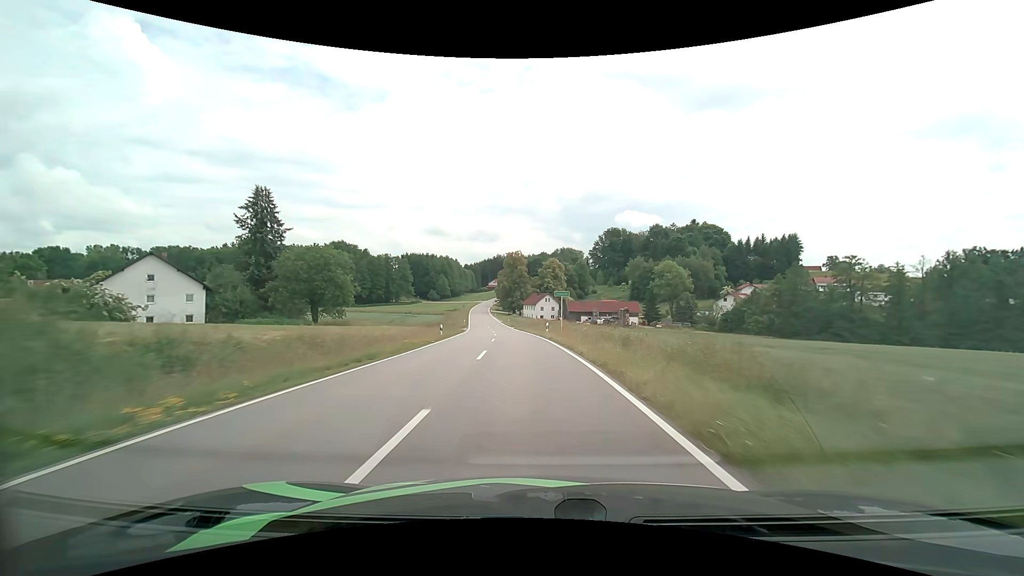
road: tertiary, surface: asphalt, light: Day
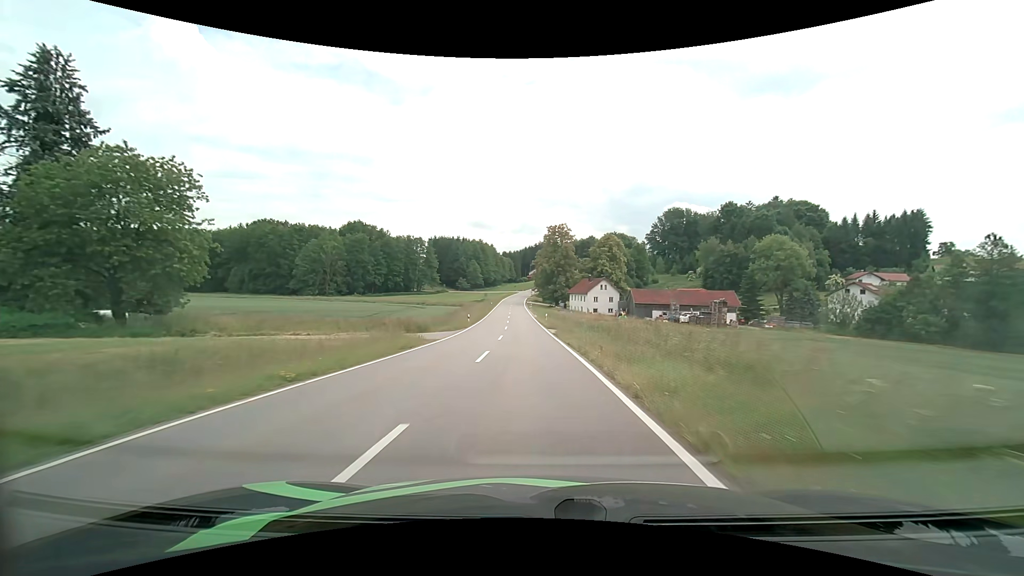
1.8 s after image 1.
(-1.6, +38.1) m; -5°
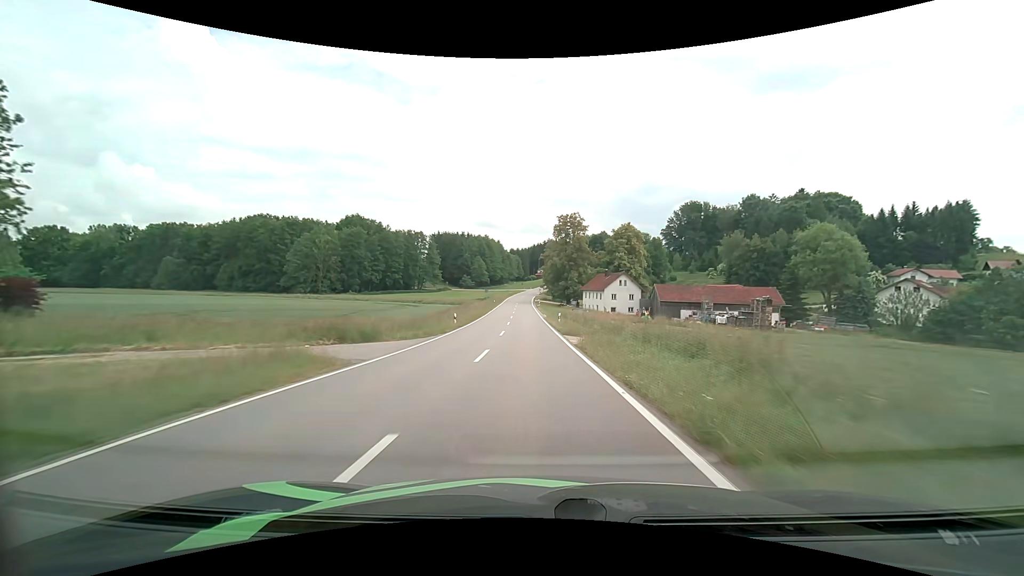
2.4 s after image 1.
(-0.2, +12.9) m; -1°
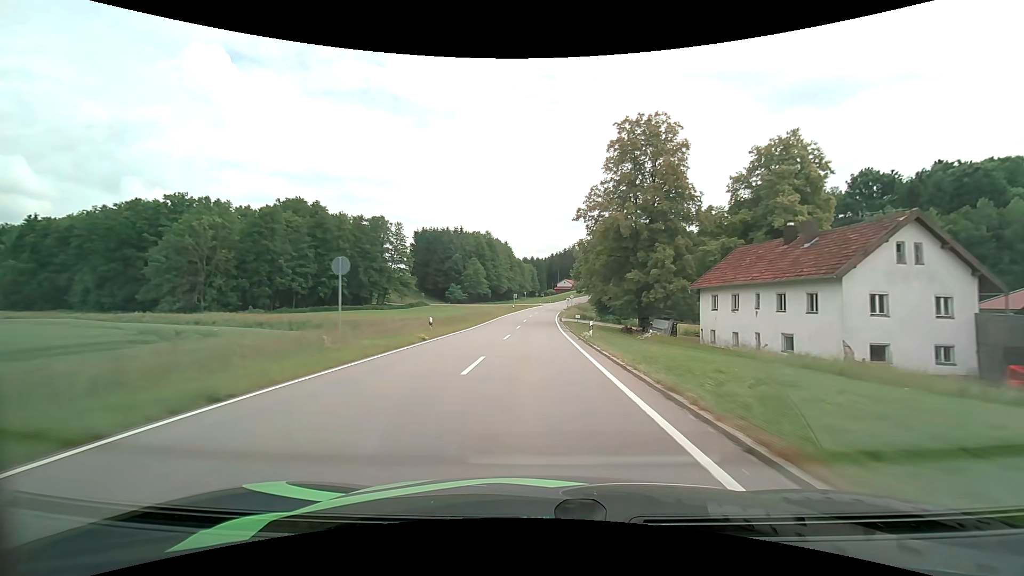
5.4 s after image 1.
(-1.5, +64.6) m; -2°
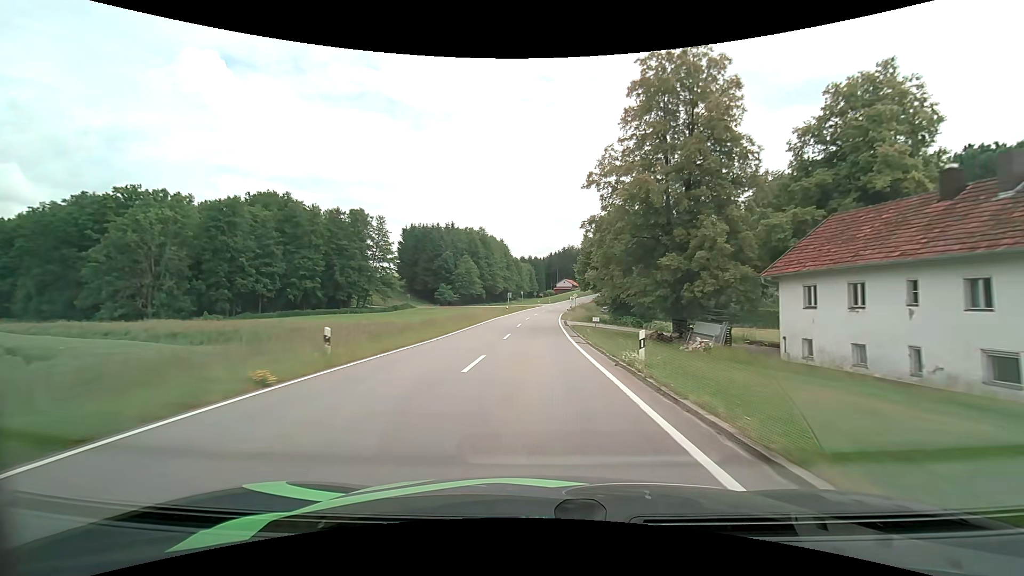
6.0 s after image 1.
(0.0, +12.4) m; 0°
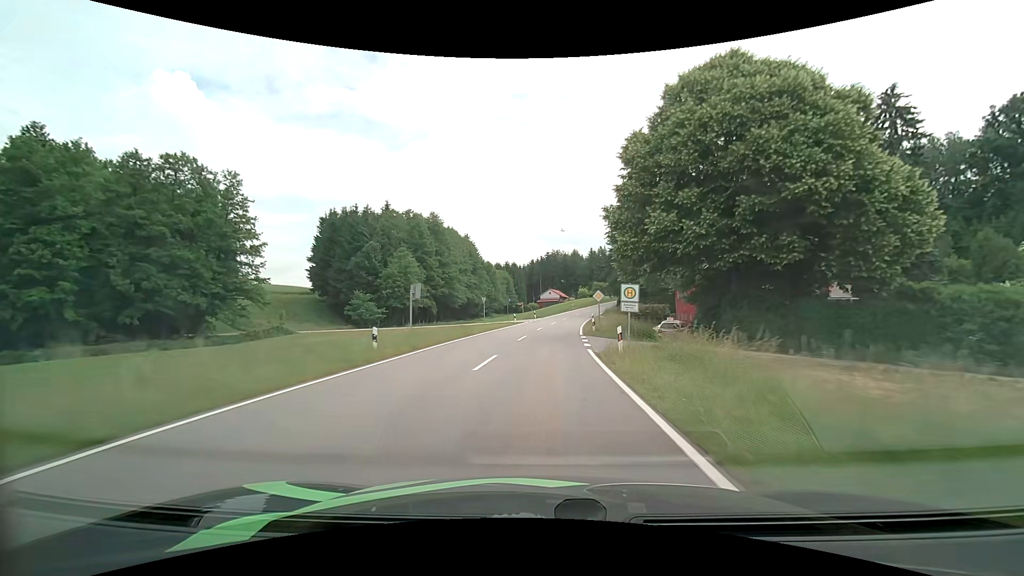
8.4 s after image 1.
(+0.5, +48.3) m; +2°
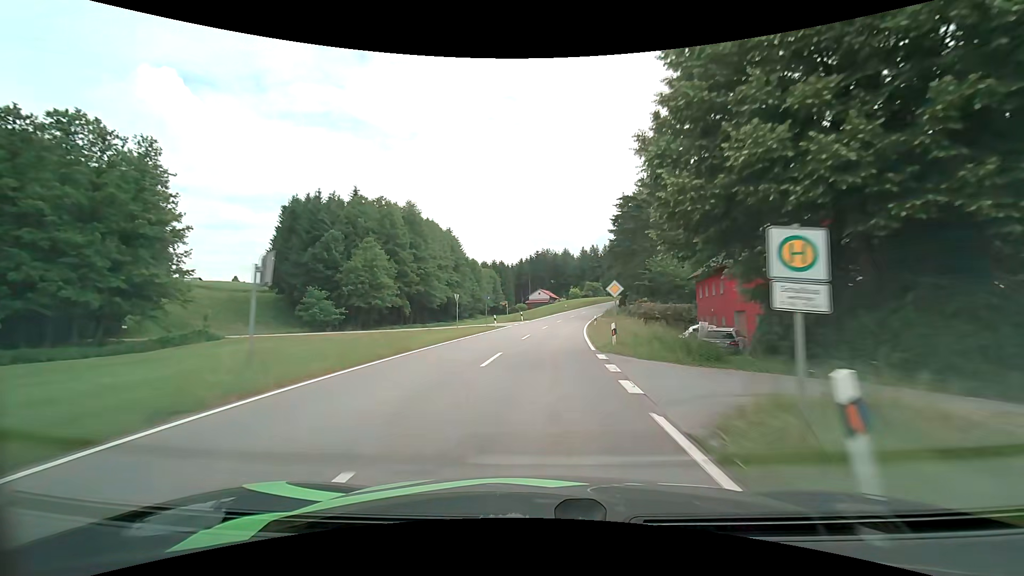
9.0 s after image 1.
(+0.1, +11.7) m; +1°
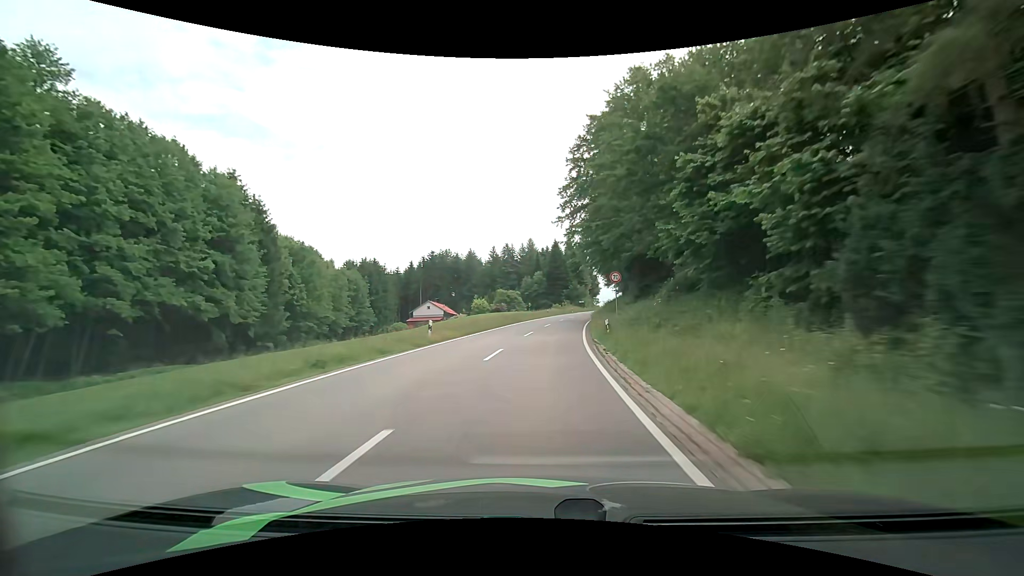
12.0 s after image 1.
(+4.9, +59.7) m; +10°
(0, +10) (+1, +20) (+1, +30) (+2, +40) (+3, +50) (+5, +60) (+7, +70) (+9, +79) (+10, +89) (+13, +99) m
